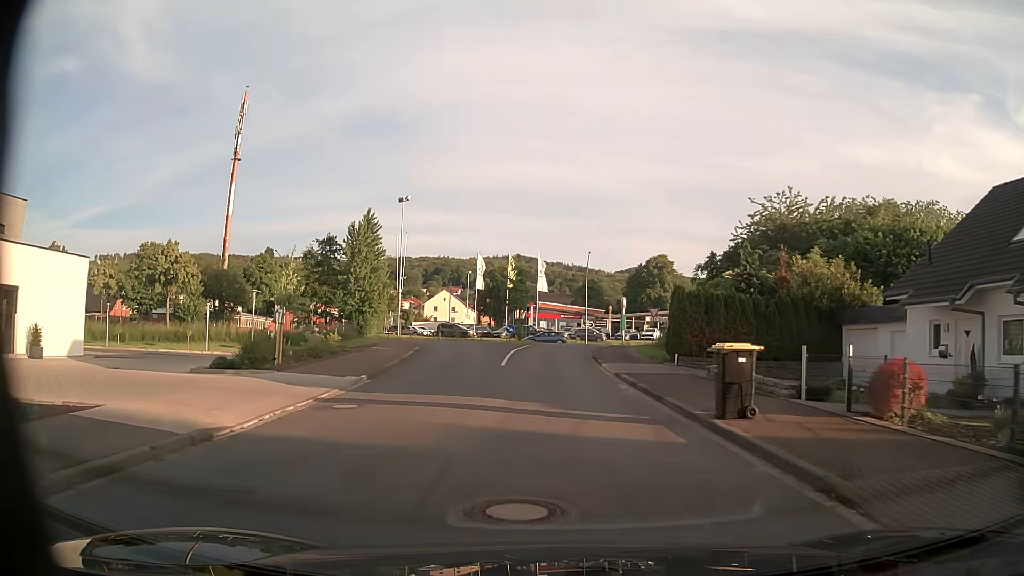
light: Day
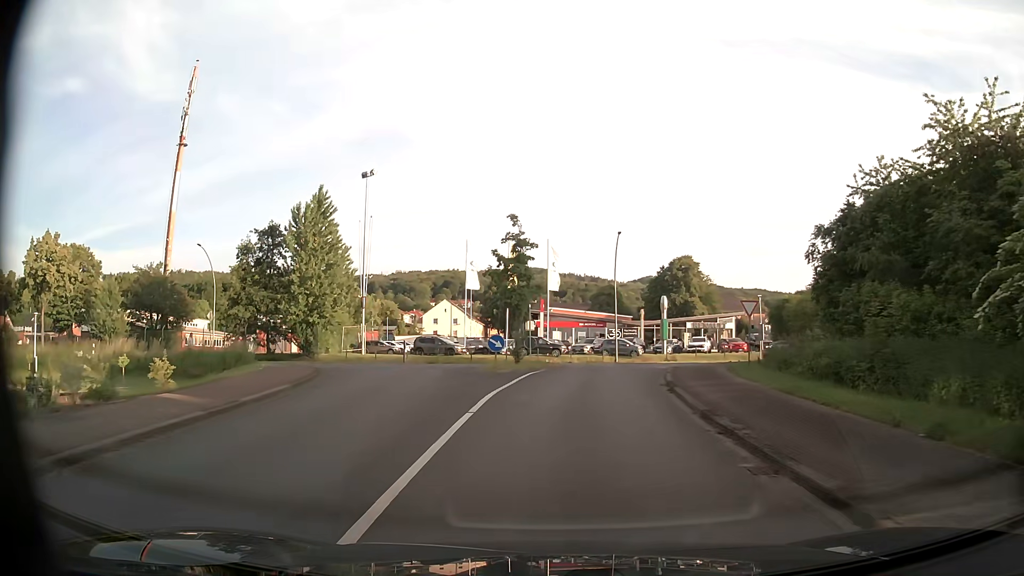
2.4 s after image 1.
(+0.1, +20.6) m; -1°
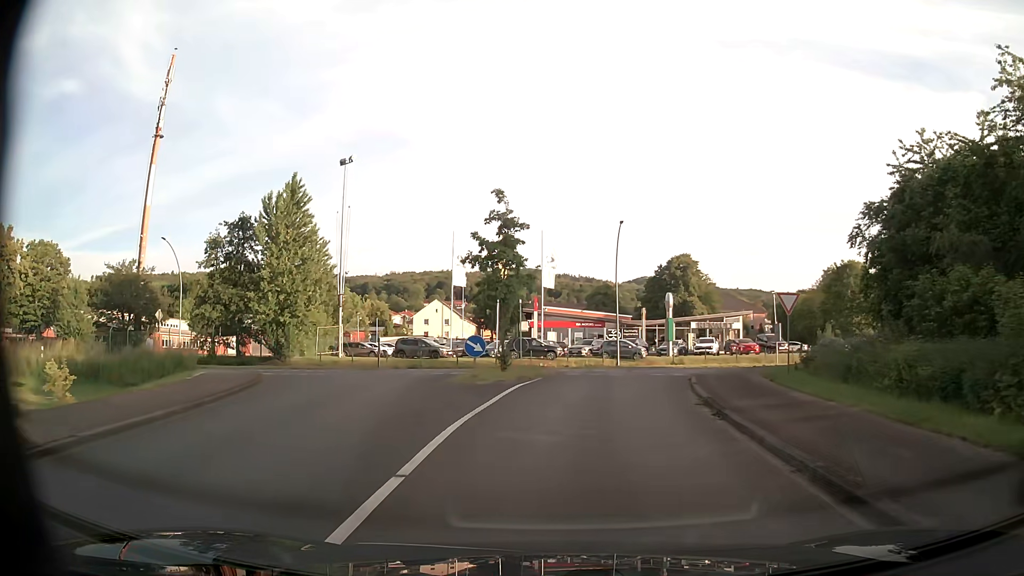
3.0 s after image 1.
(0.0, +5.2) m; +1°
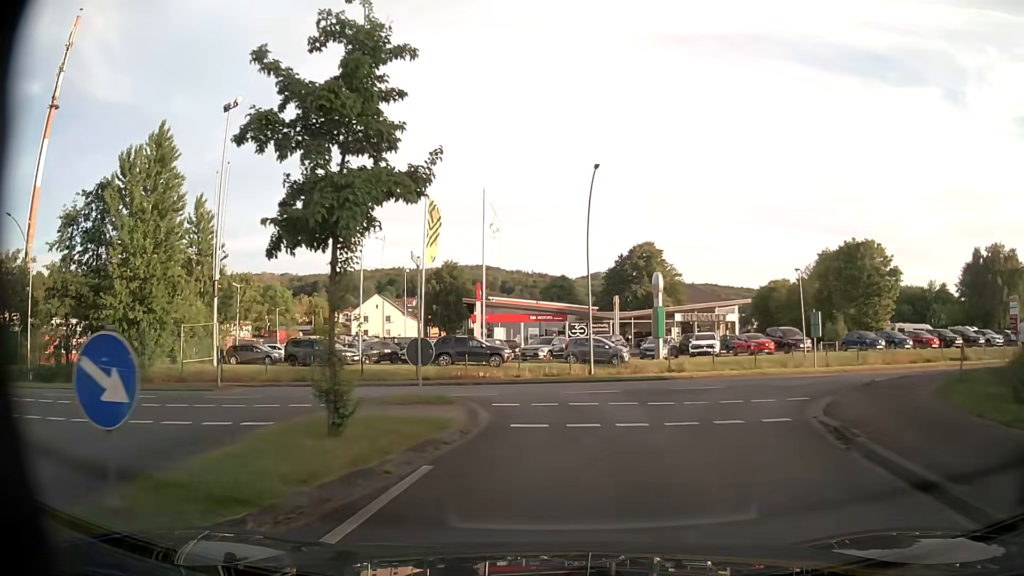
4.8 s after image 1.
(+0.4, +14.4) m; +4°
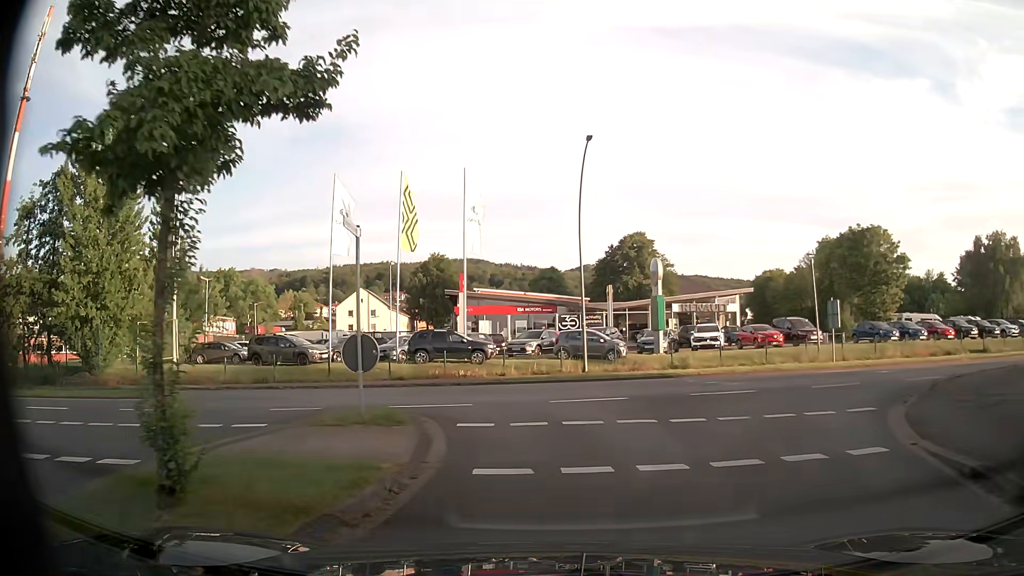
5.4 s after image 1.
(0.0, +3.4) m; +1°
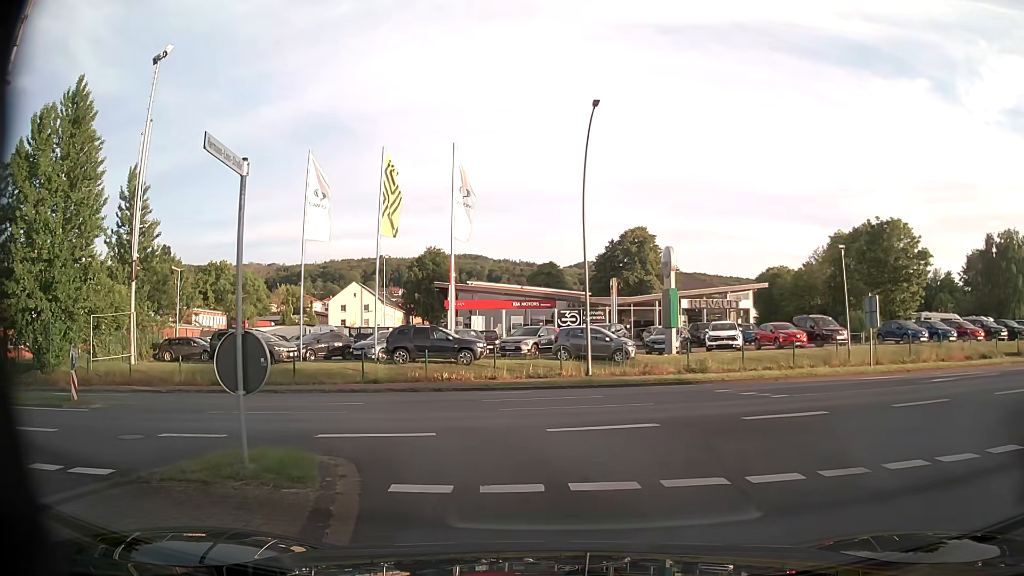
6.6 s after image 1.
(-0.1, +3.7) m; 0°
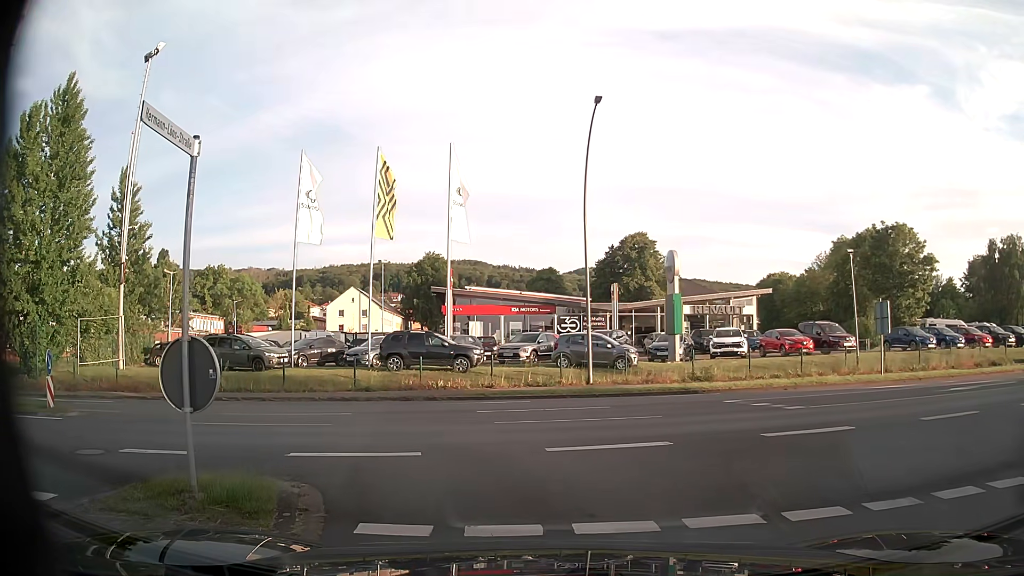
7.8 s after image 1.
(0.0, +0.9) m; 0°
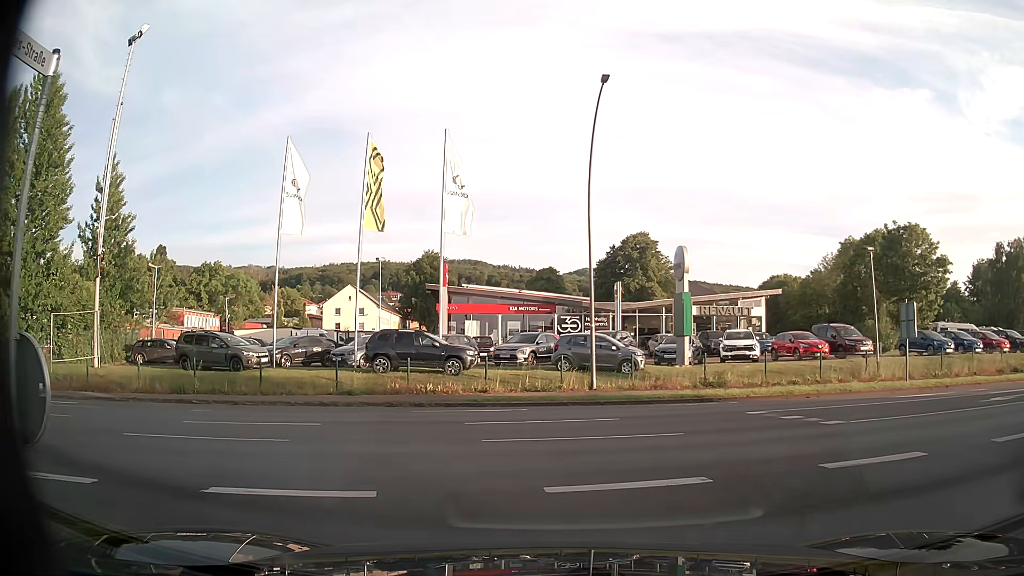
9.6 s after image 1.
(0.0, +2.2) m; 0°
(-1, +10) (-9, +16) (-19, +18) (-29, +17) (-39, +16) (-49, +15) (-58, +14) (-68, +15) (-75, +22) (-77, +32) m
